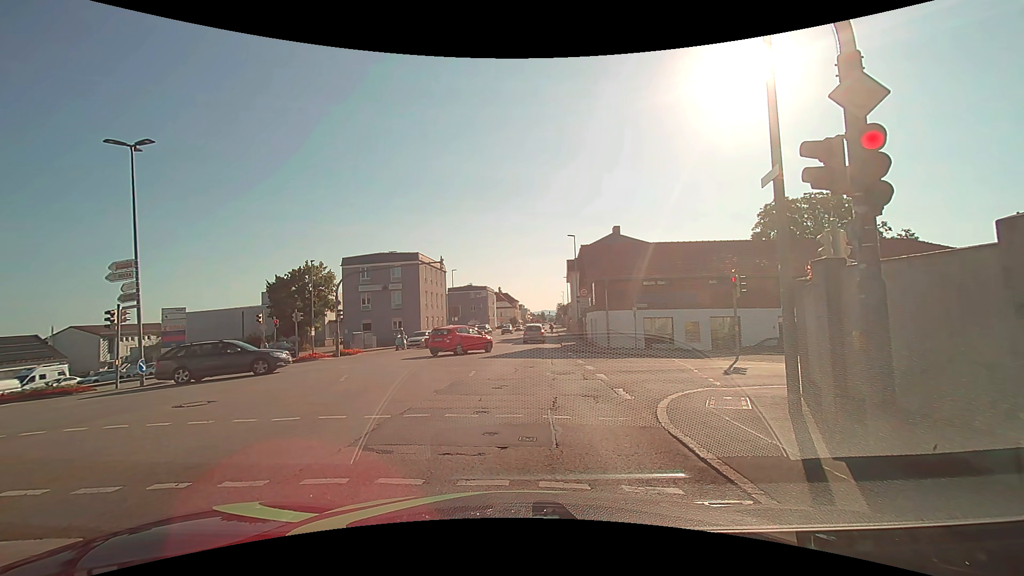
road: tertiary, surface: asphalt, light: Day
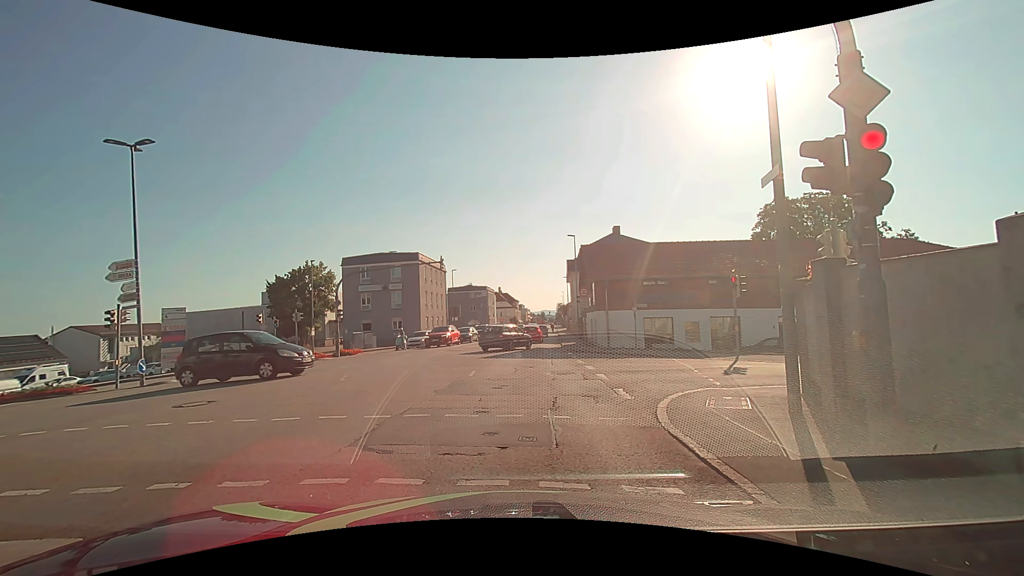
(0.0, 0.0) m; 0°
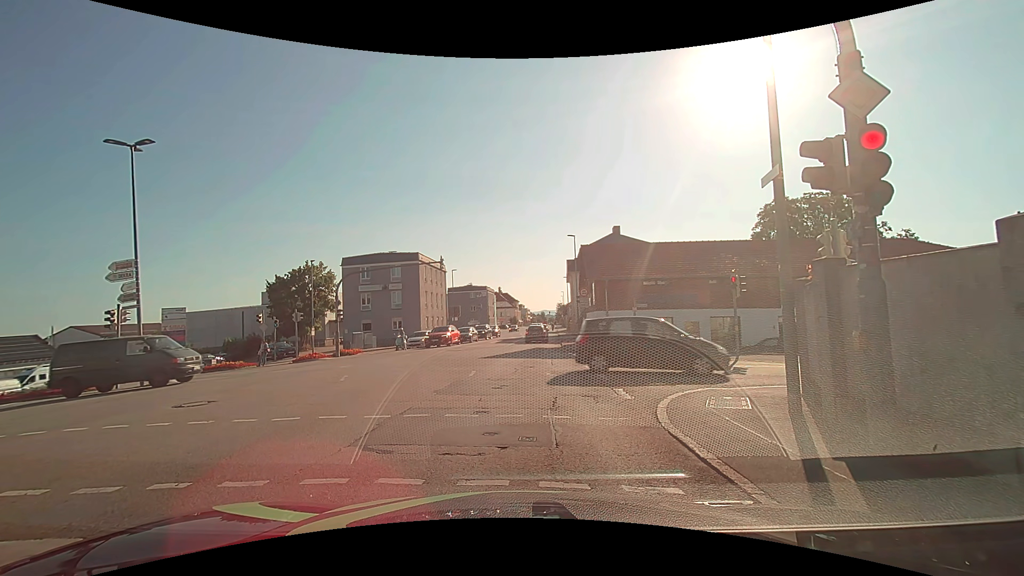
(0.0, 0.0) m; 0°
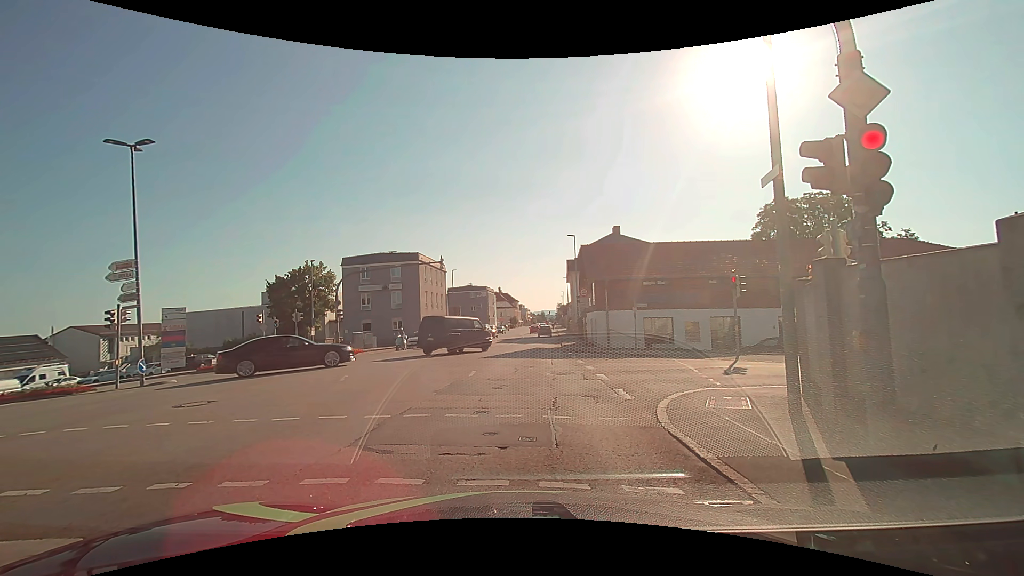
(0.0, 0.0) m; 0°
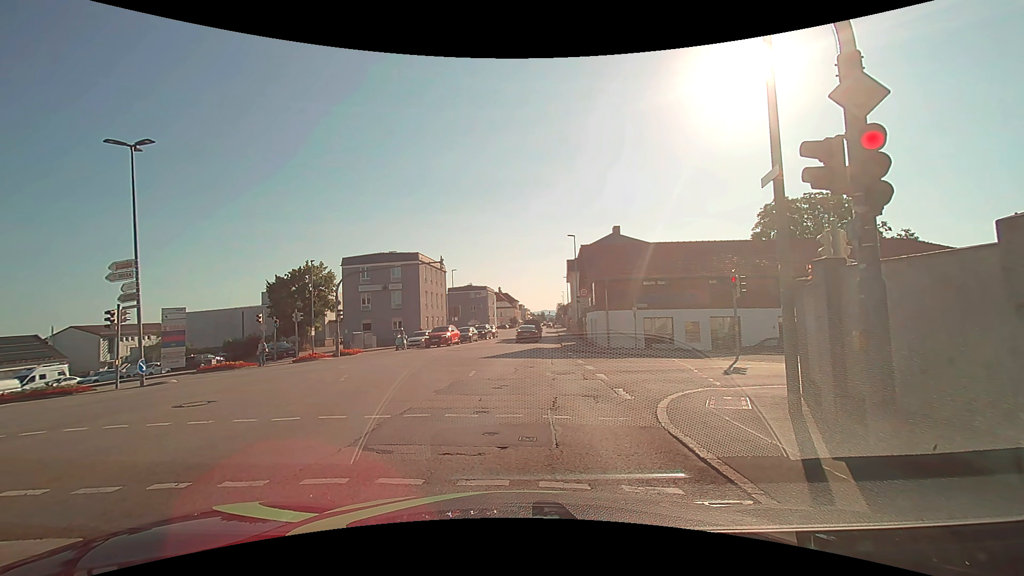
(0.0, 0.0) m; 0°
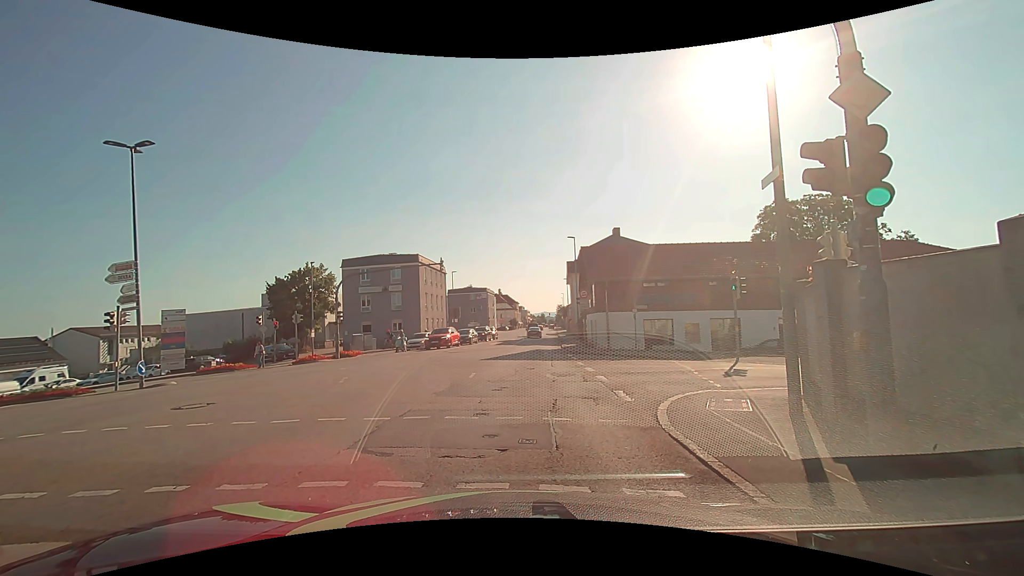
(0.0, 0.0) m; 0°
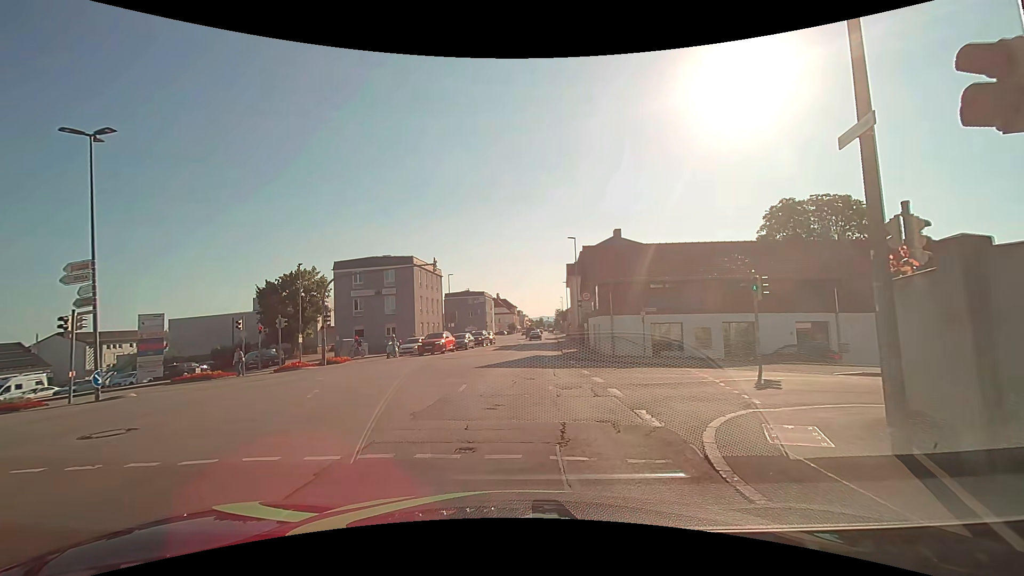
(+0.1, +2.4) m; +2°
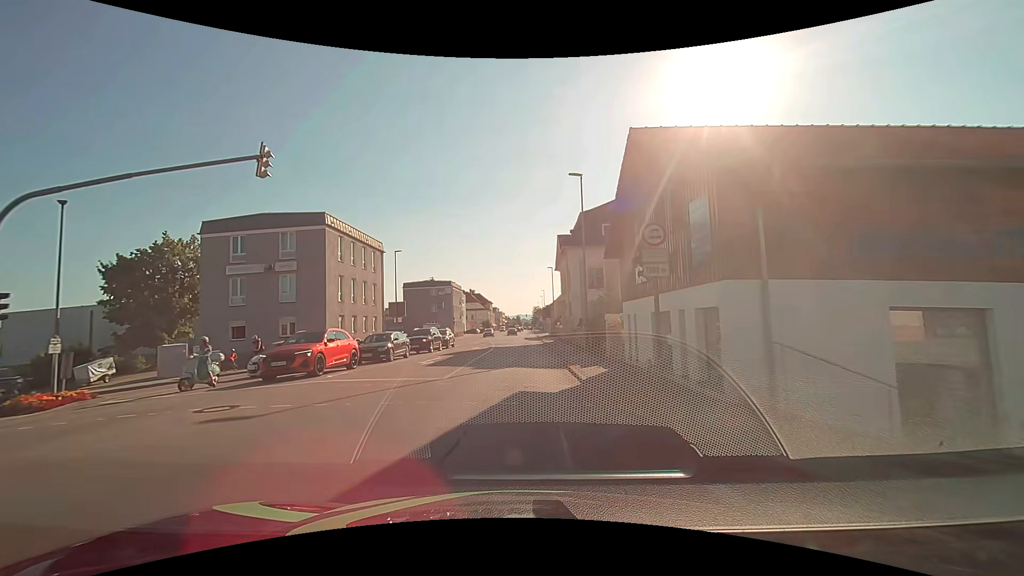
(+0.2, +20.0) m; +2°
(0, +10) (0, +20) (0, +30) (0, +40) (0, +50) (-1, +60) (-1, +70) (-1, +80) (-1, +90) (-1, +100) m
